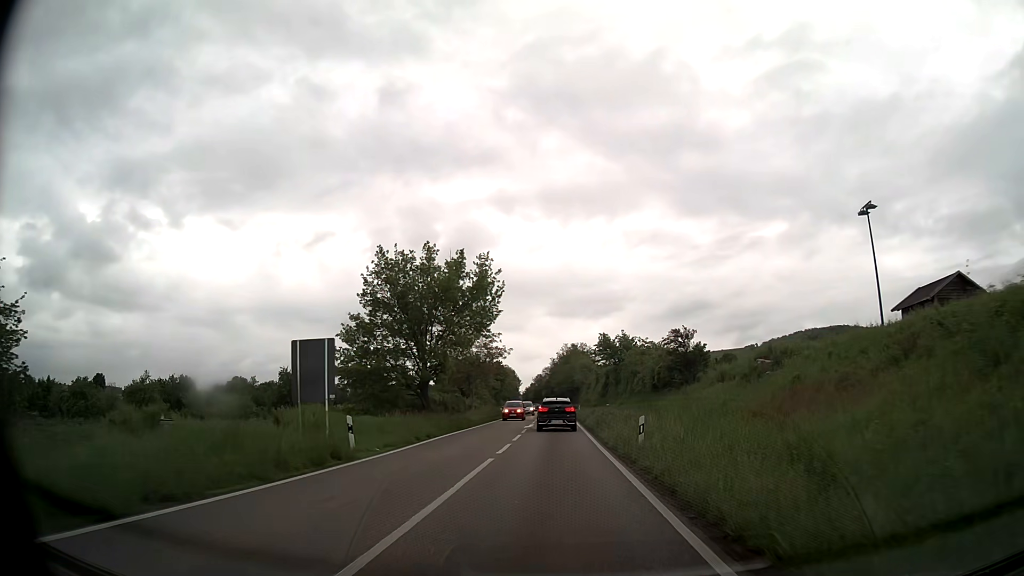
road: primary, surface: asphalt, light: Day
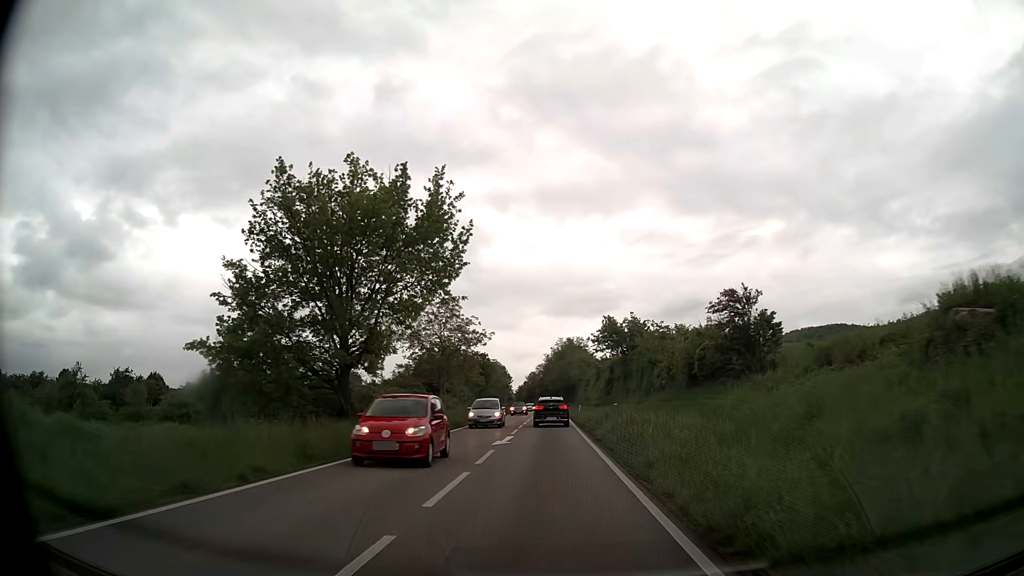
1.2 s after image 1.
(+0.1, +15.4) m; +1°
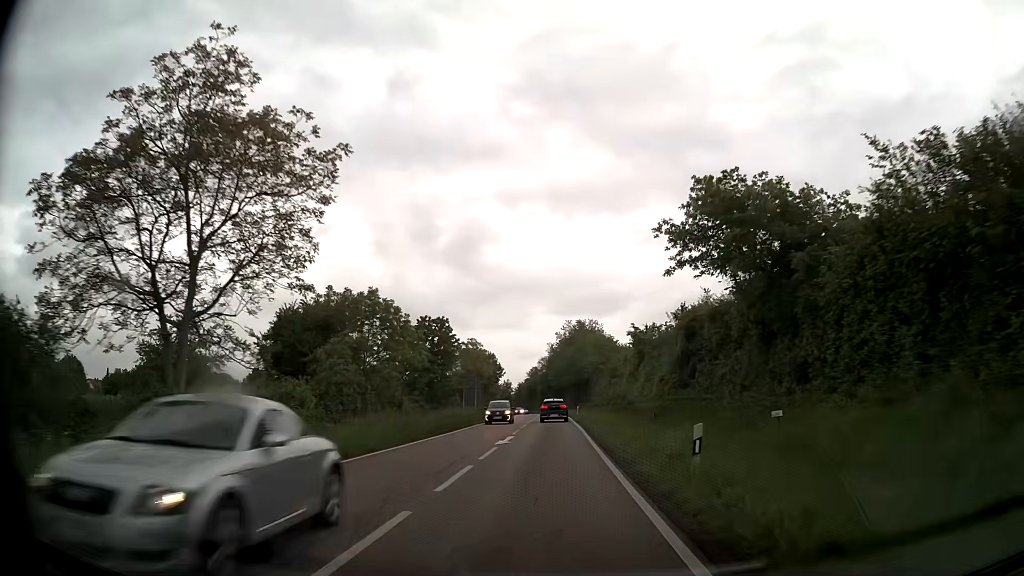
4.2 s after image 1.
(-0.2, +41.8) m; -1°
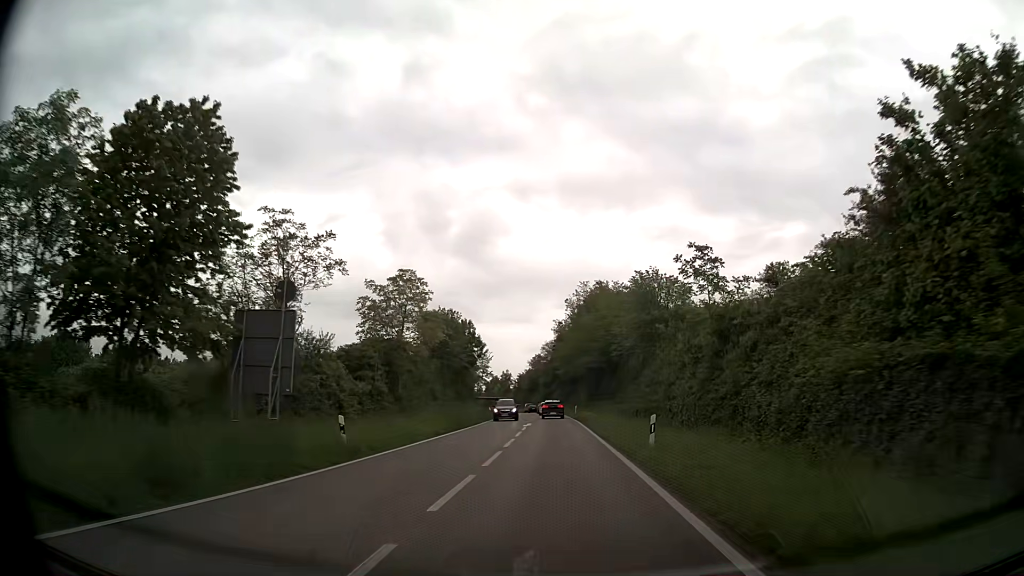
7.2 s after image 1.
(-0.1, +44.1) m; -1°
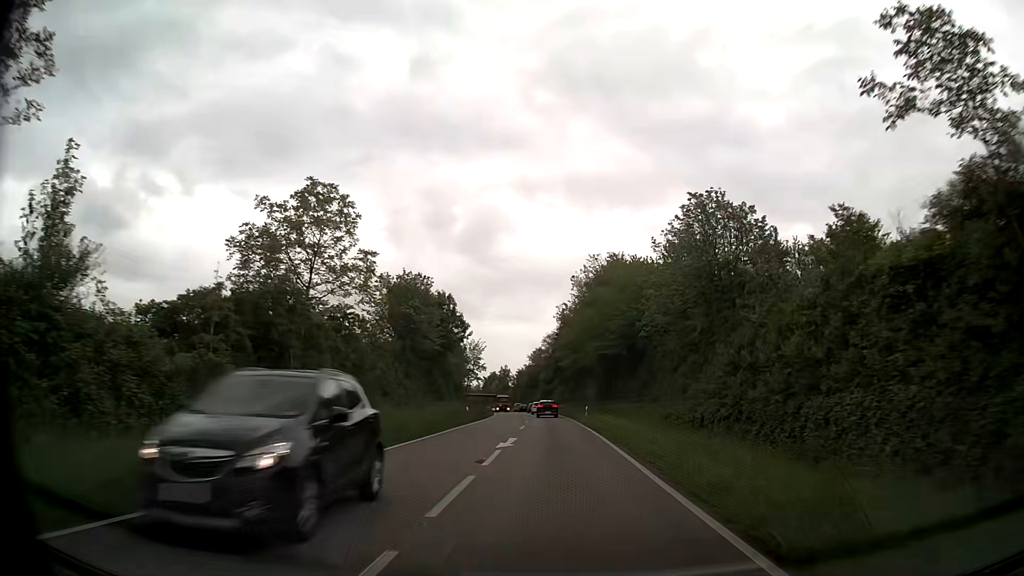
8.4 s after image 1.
(0.0, +18.6) m; 0°
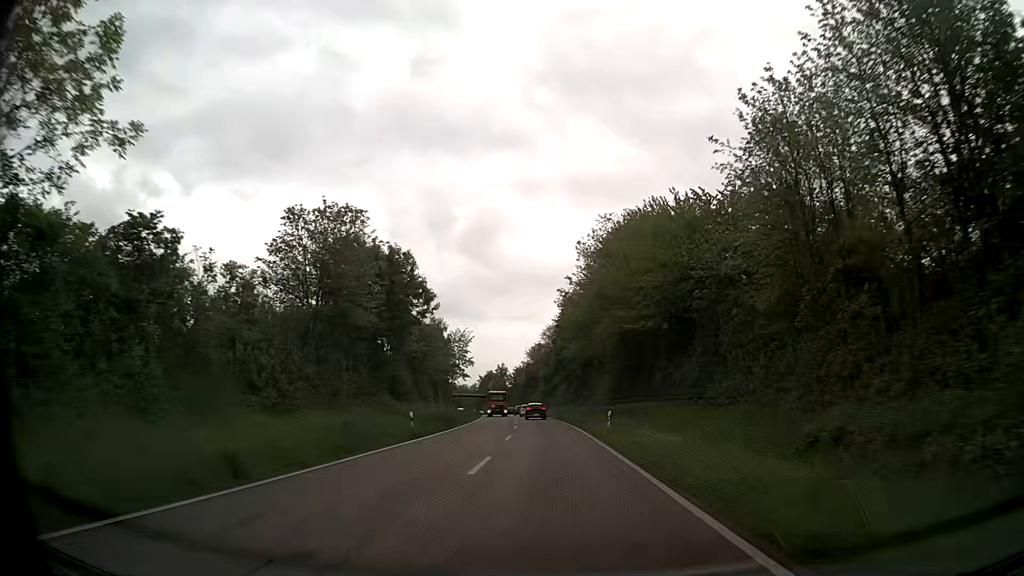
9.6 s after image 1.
(0.0, +19.4) m; 0°
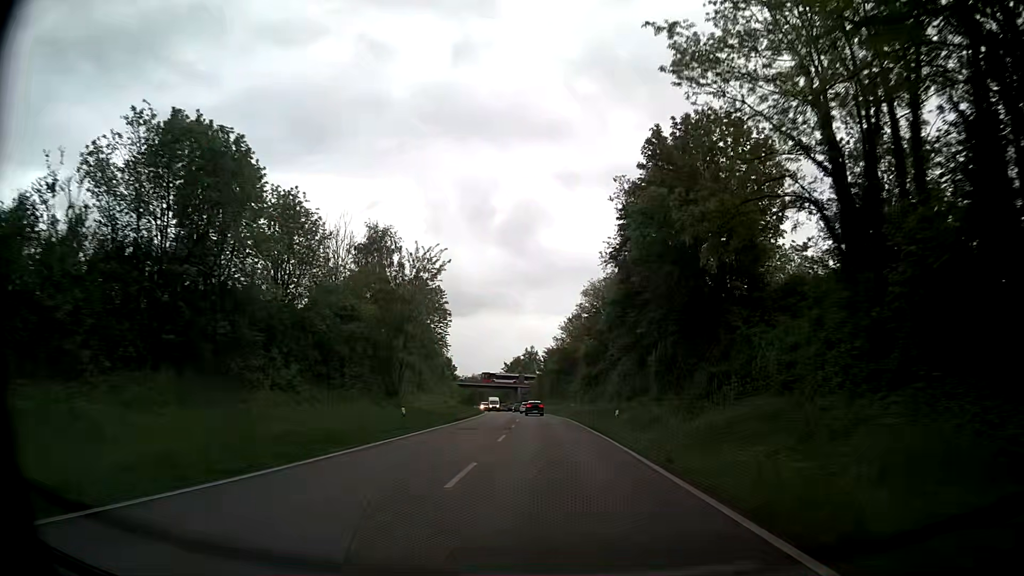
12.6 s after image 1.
(-1.2, +50.5) m; -3°
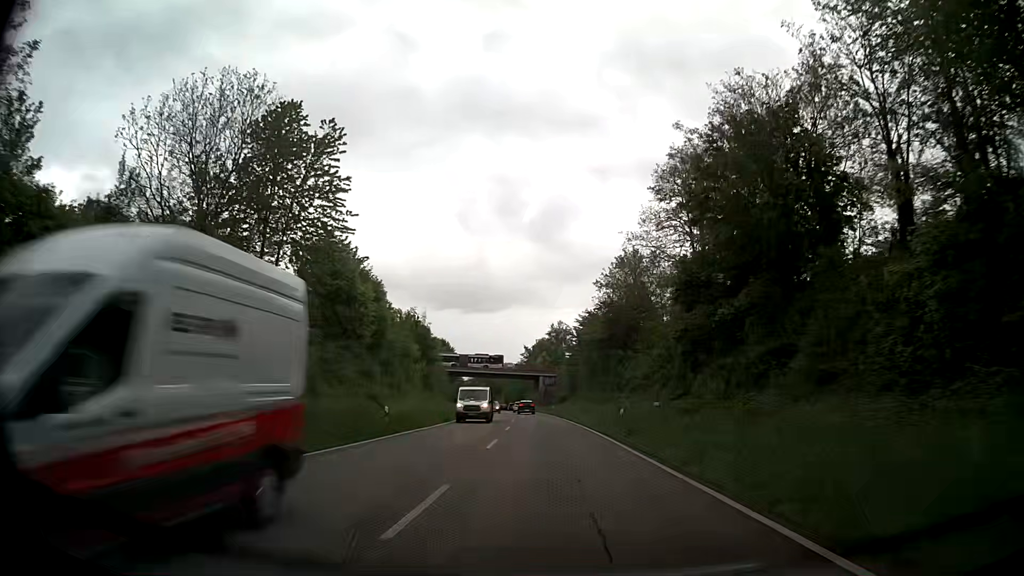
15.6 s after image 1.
(-0.9, +52.2) m; -2°
(0, +10) (0, +20) (-1, +30) (-1, +40) (-1, +50) (-2, +60) (-3, +70) (-3, +80) (-4, +90) (-5, +100) m
